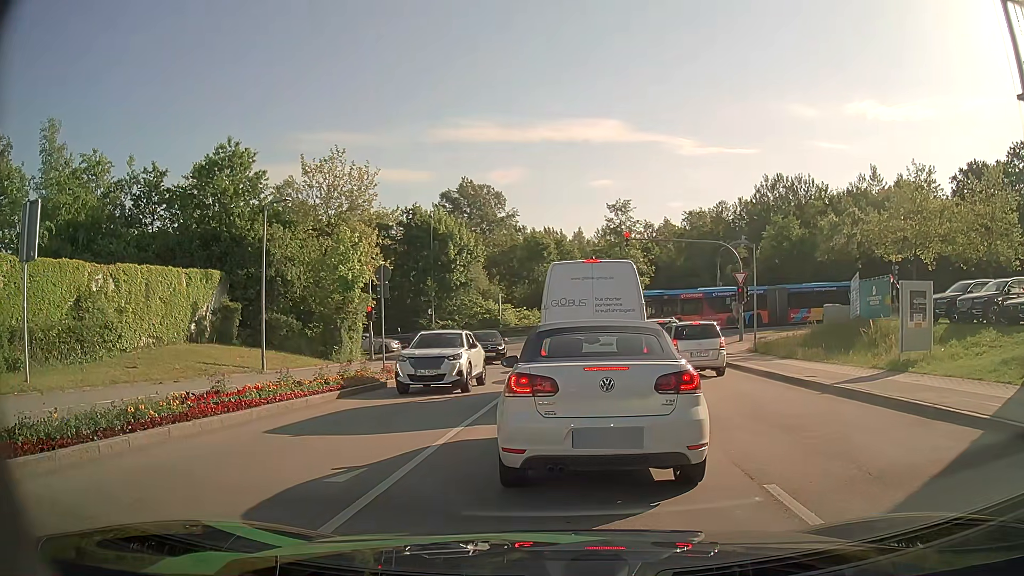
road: residential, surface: asphalt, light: Day
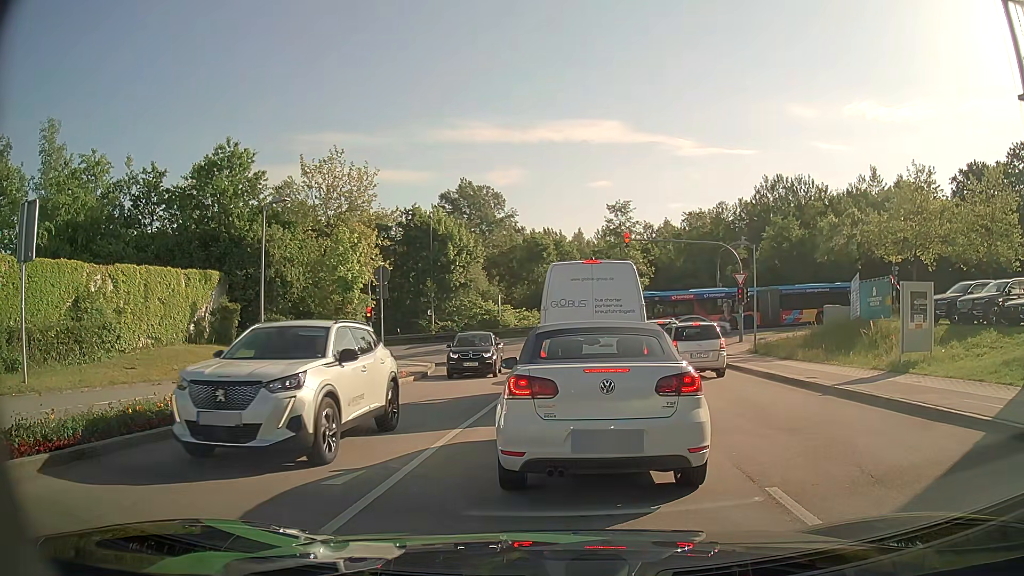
(0.0, +0.1) m; 0°
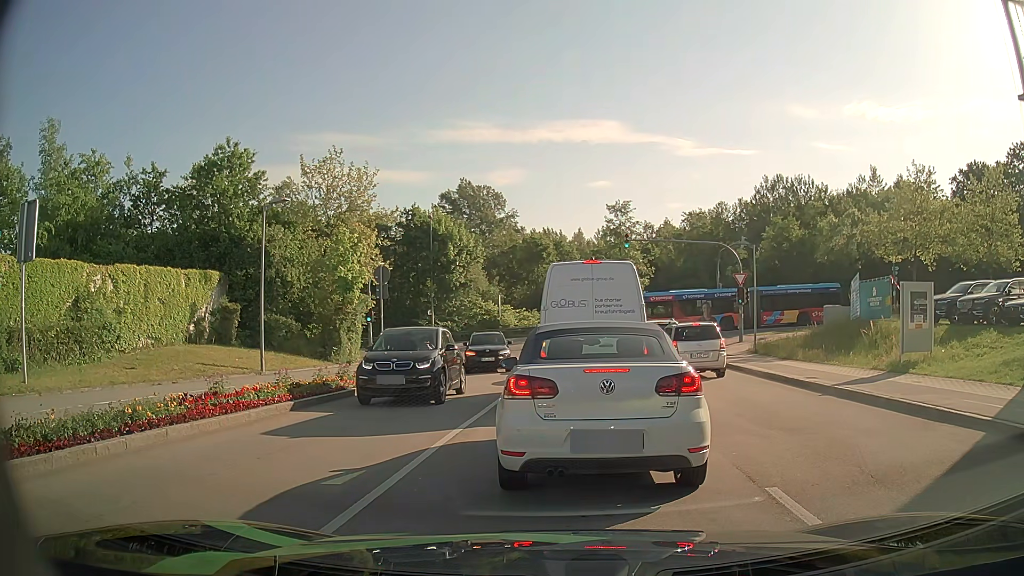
(0.0, 0.0) m; 0°
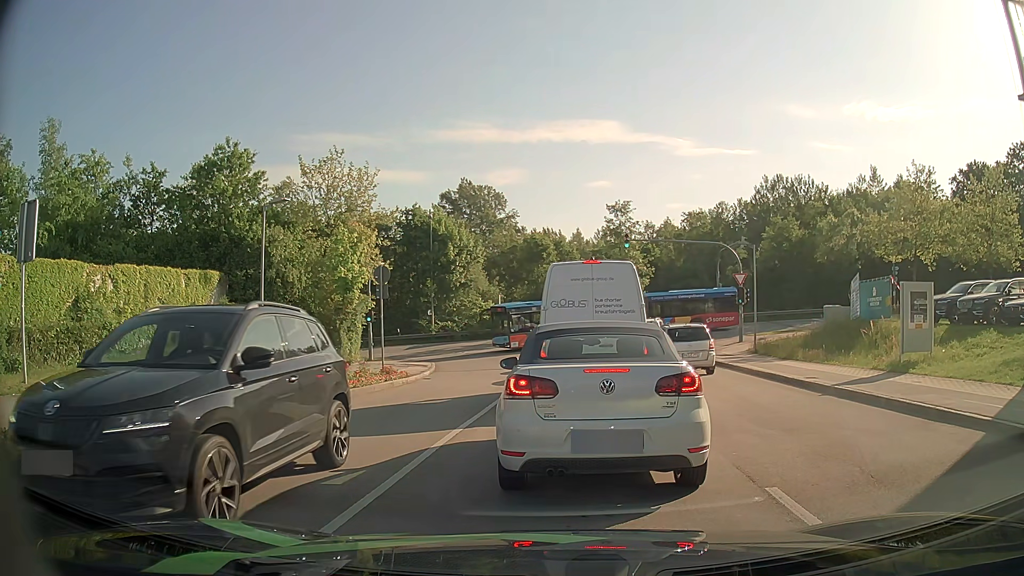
(0.0, 0.0) m; 0°
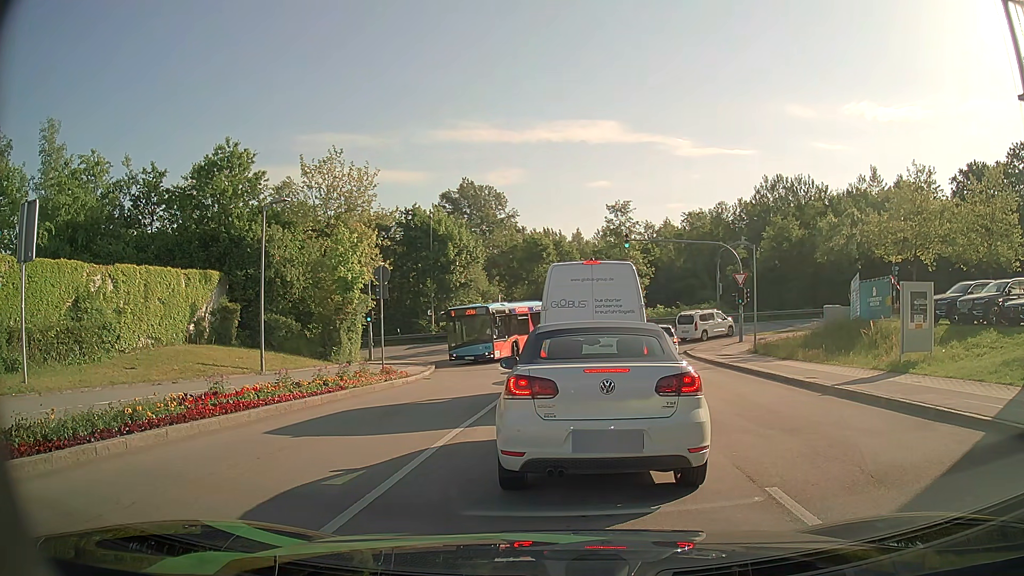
(0.0, 0.0) m; 0°
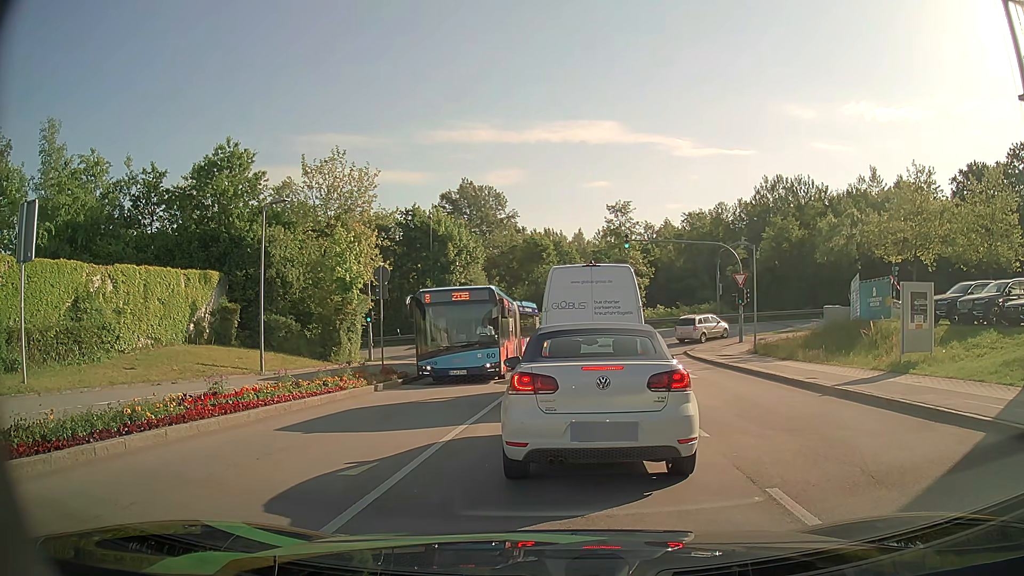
(0.0, 0.0) m; 0°
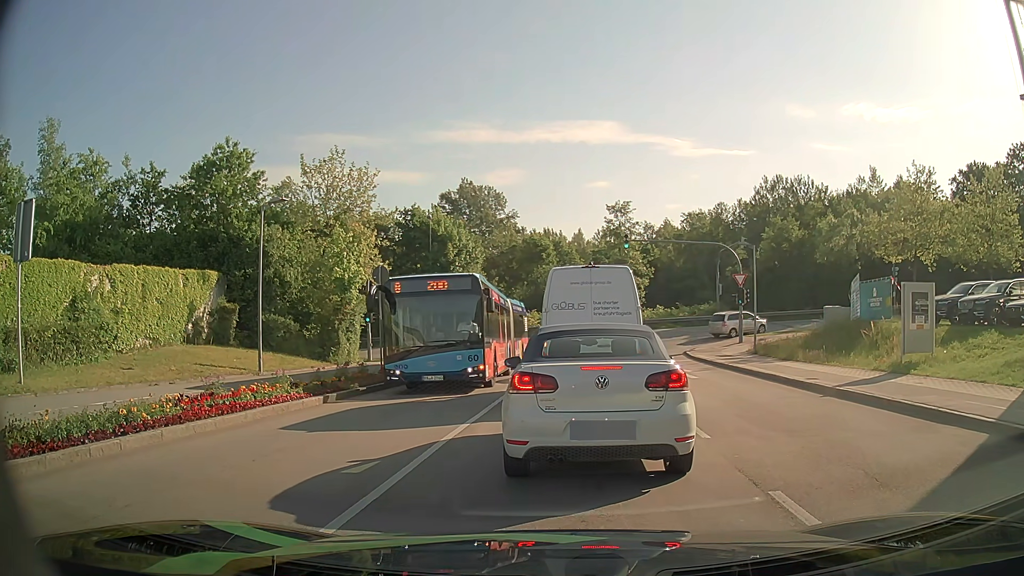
(0.0, 0.0) m; 0°
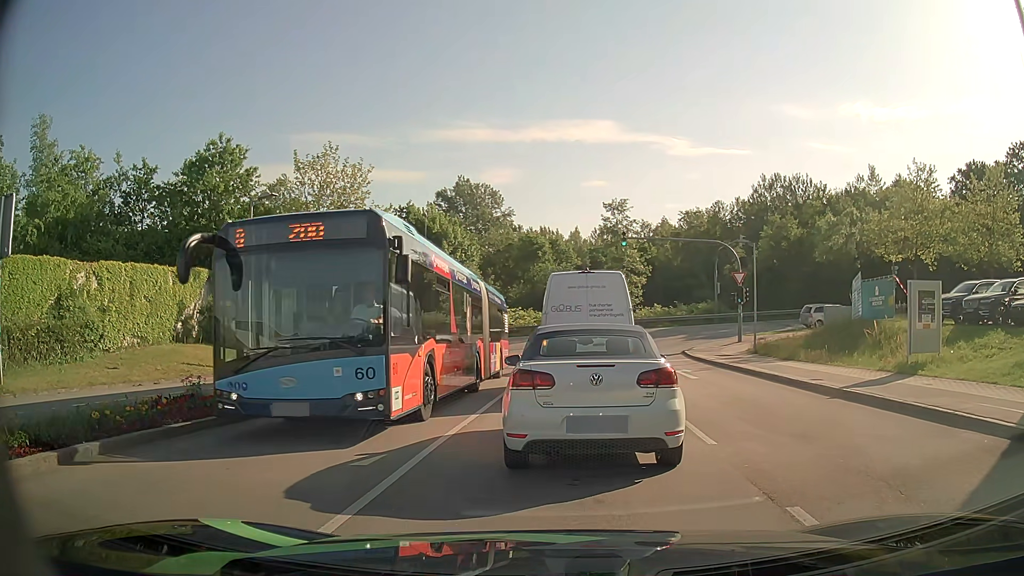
(0.0, +0.6) m; 0°
(0, +10) (+1, +20) (+2, +30) (+1, +40) (-4, +48) (-13, +52) (-23, +53) (-33, +52) (-43, +52) (-53, +51) m
